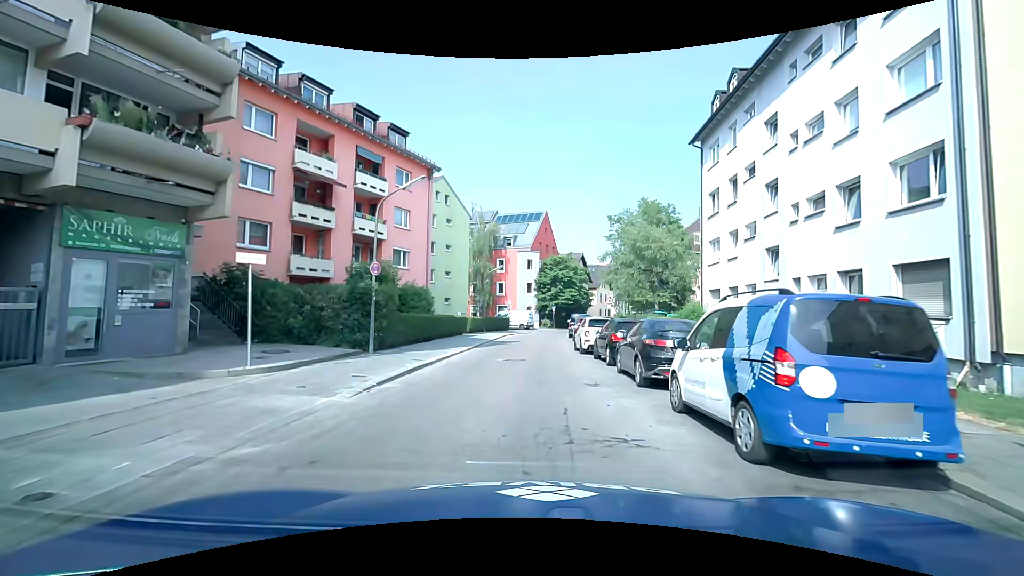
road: residential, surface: asphalt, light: Day
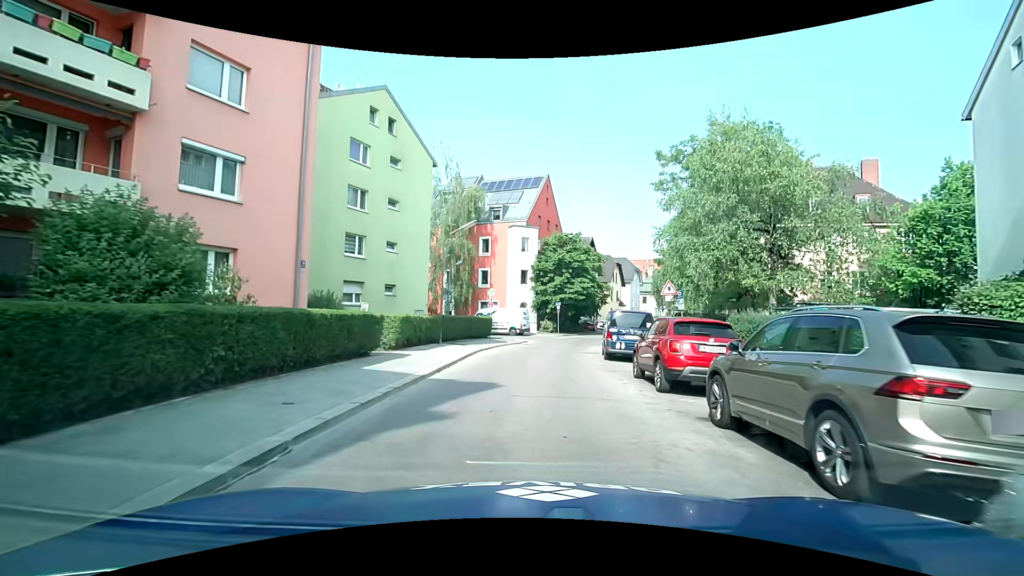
(-0.9, +20.3) m; -3°
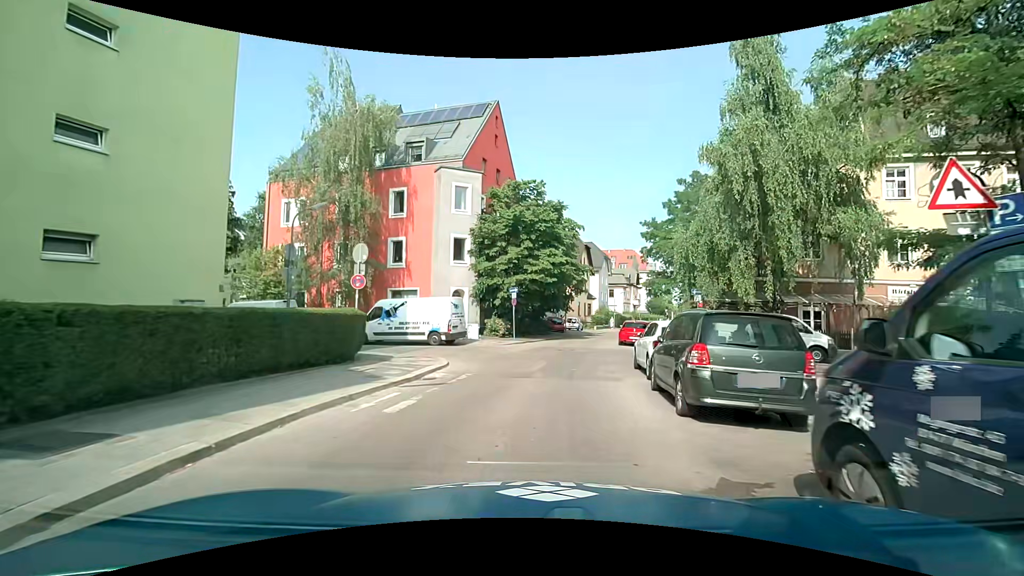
(+0.5, +19.4) m; +5°
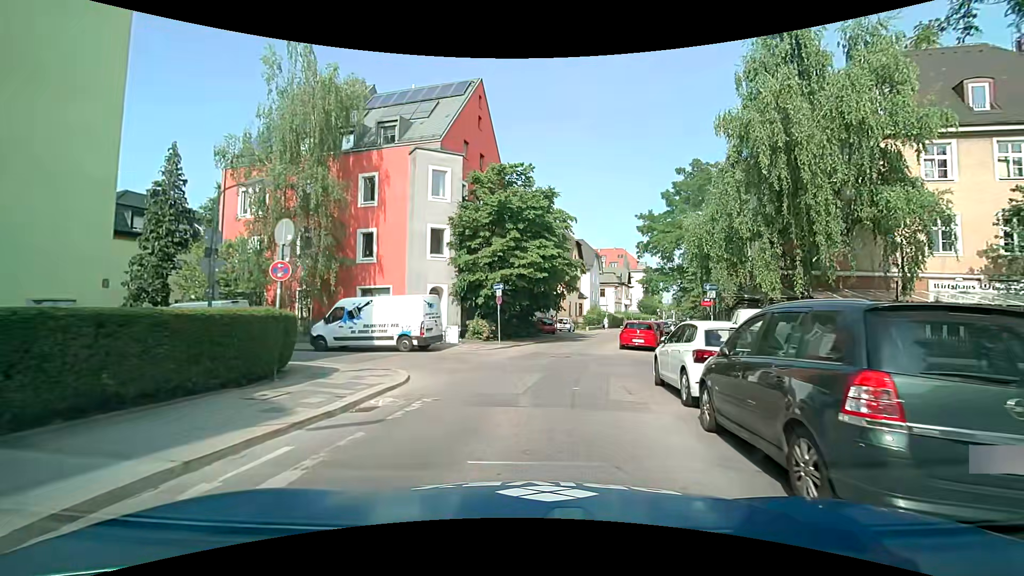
(0.0, +3.8) m; +1°
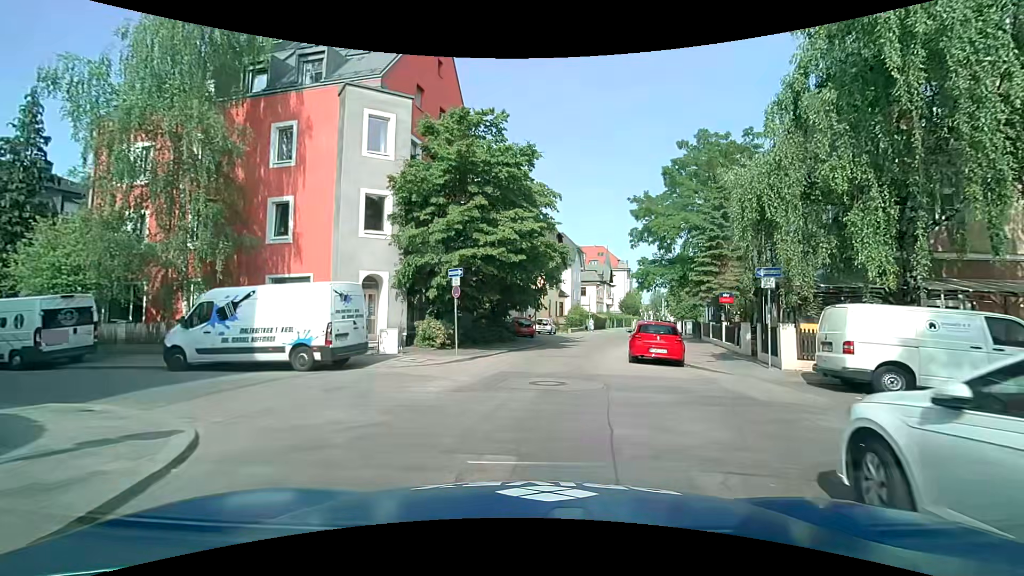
(0.0, +7.6) m; +2°
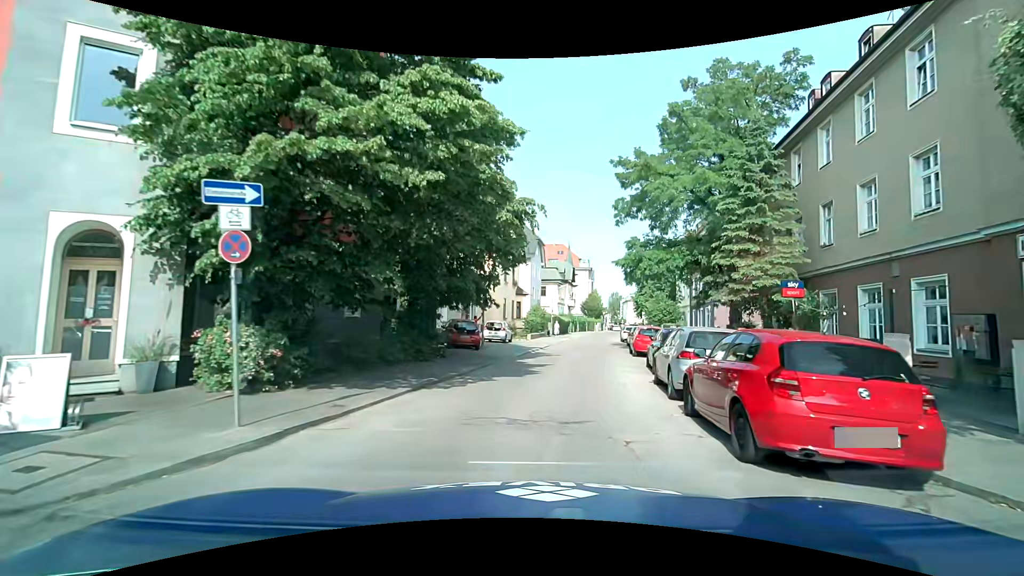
(+0.3, +11.4) m; +3°
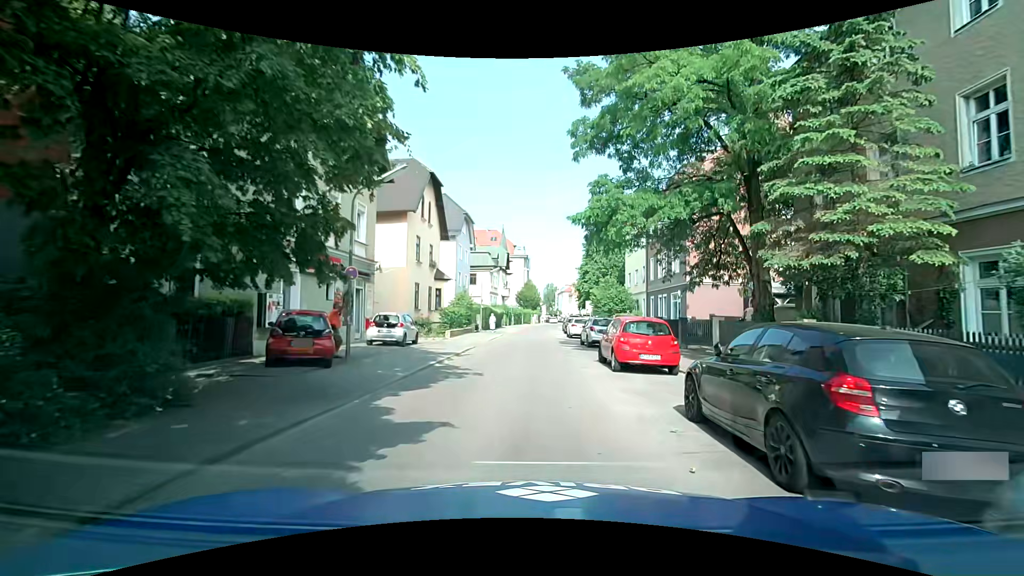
(+1.0, +10.9) m; +9°
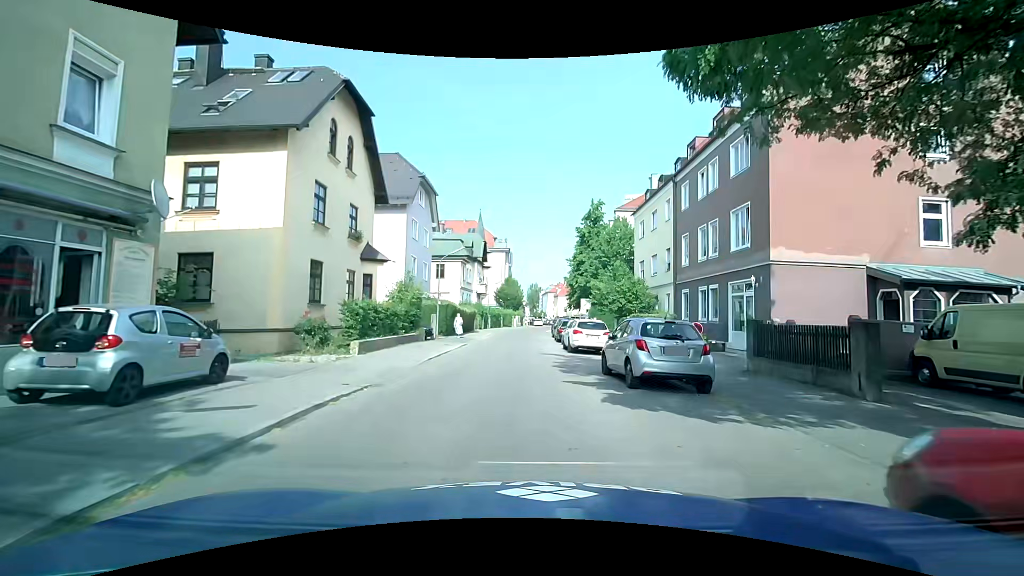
(+0.2, +13.7) m; +2°
